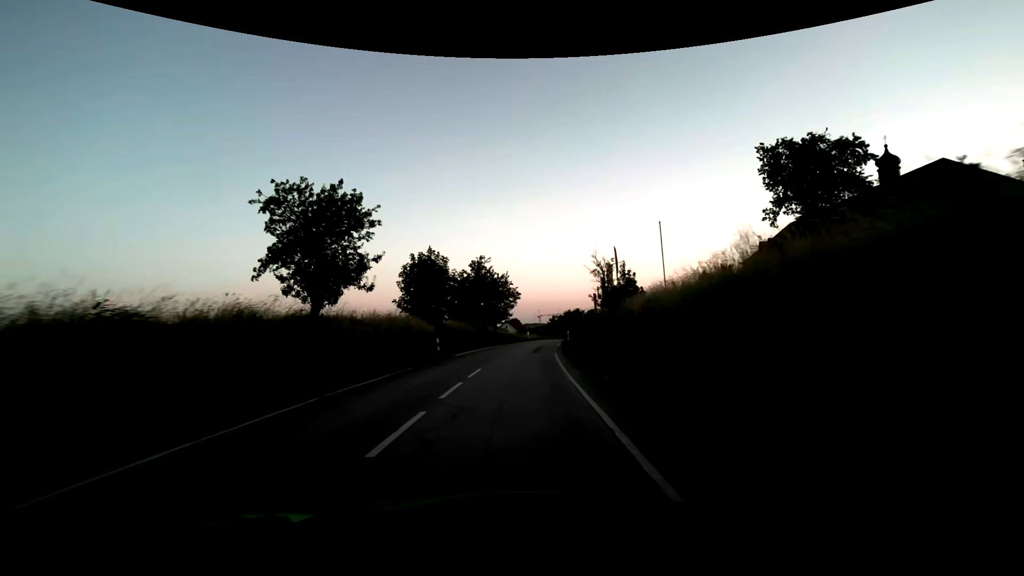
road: secondary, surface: asphalt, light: Day
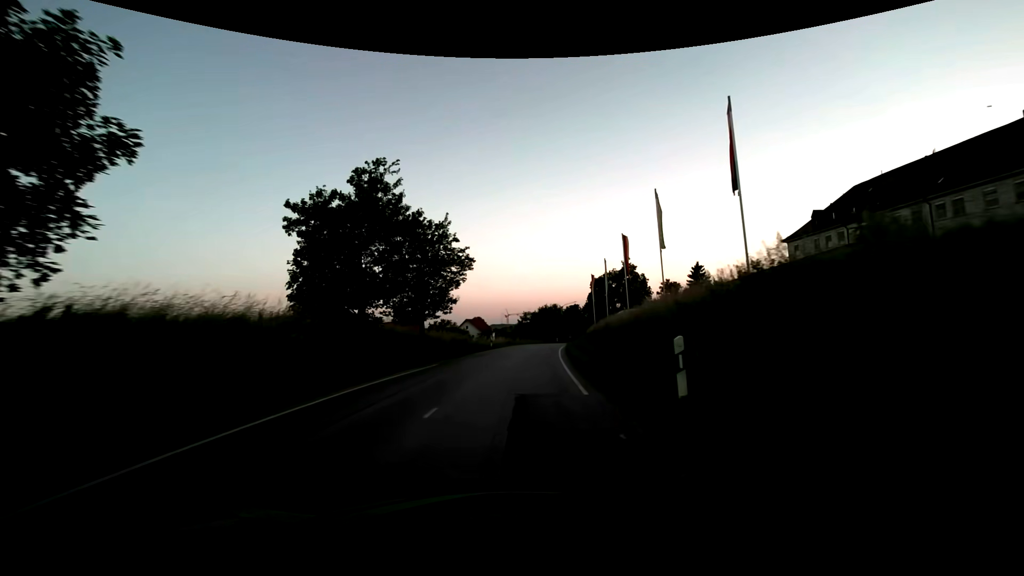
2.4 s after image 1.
(+1.4, +30.5) m; +4°
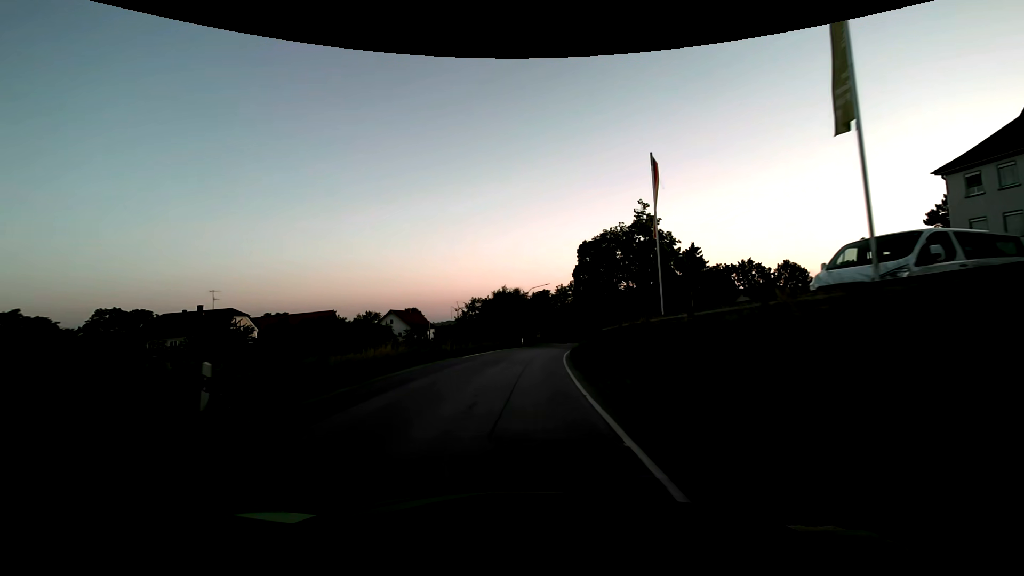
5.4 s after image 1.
(+1.8, +38.4) m; +5°
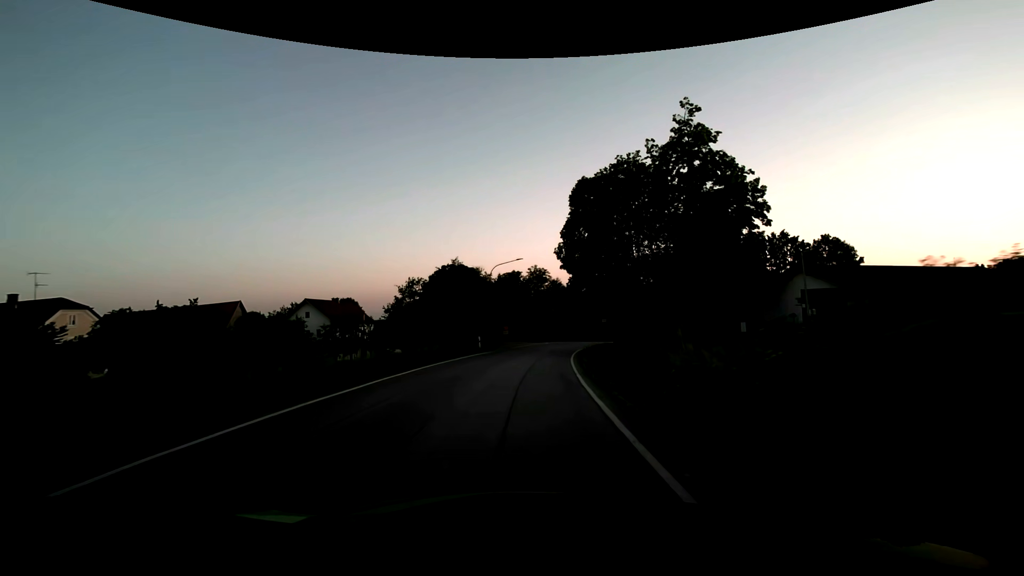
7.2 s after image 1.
(+0.7, +23.2) m; +4°
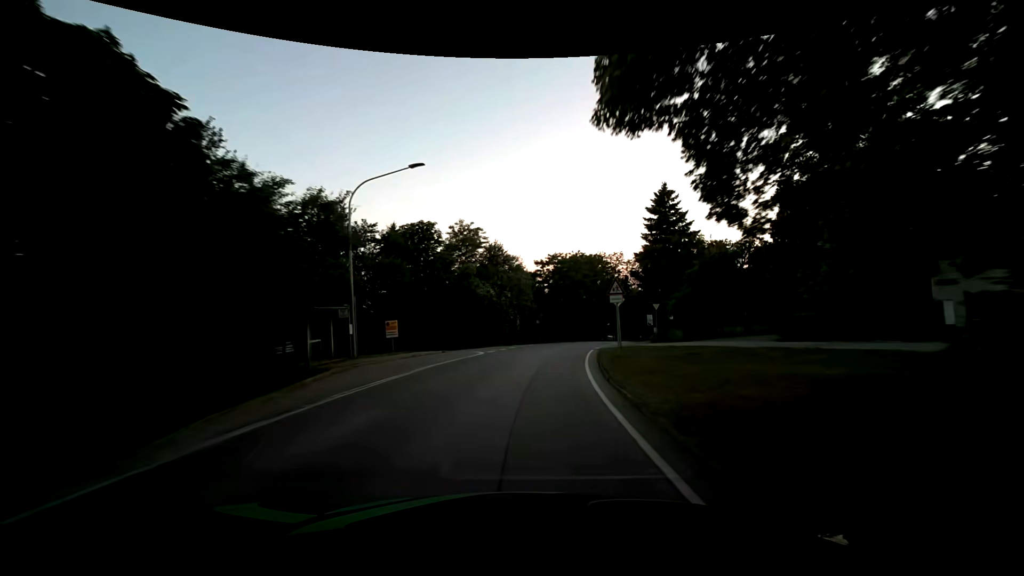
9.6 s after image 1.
(+1.8, +30.9) m; +8°
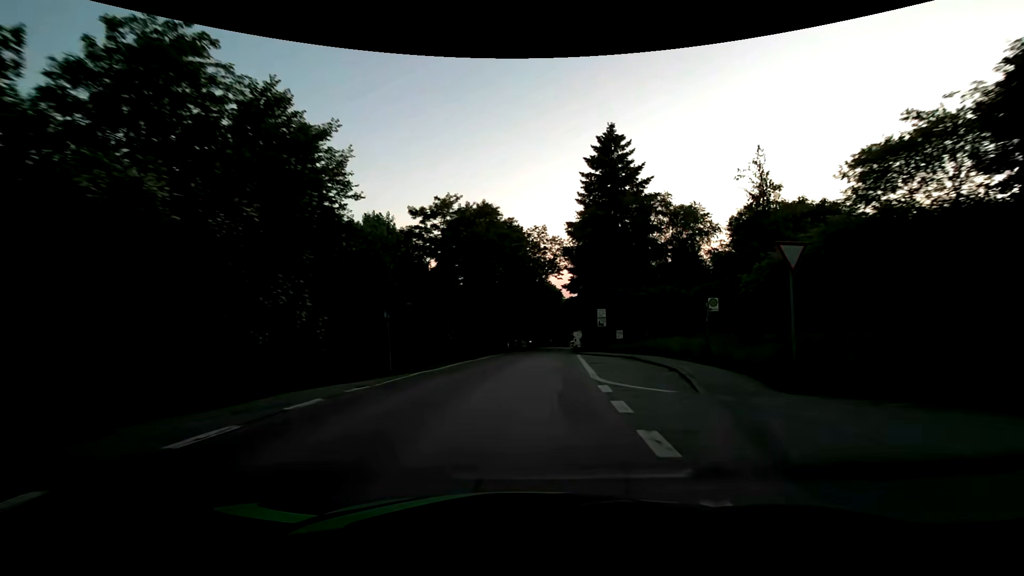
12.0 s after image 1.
(+2.7, +30.7) m; +11°
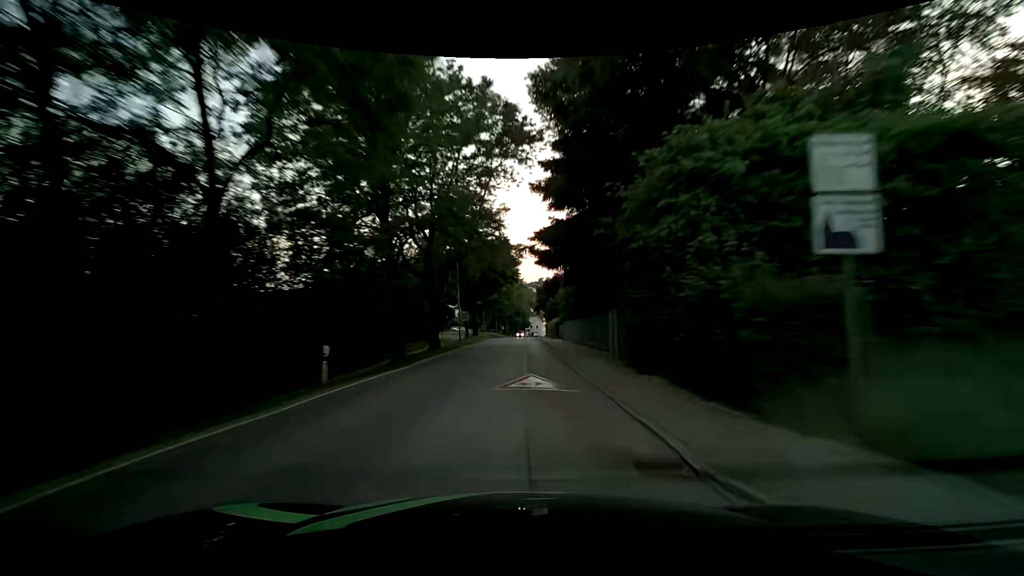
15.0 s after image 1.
(+2.6, +38.5) m; +5°
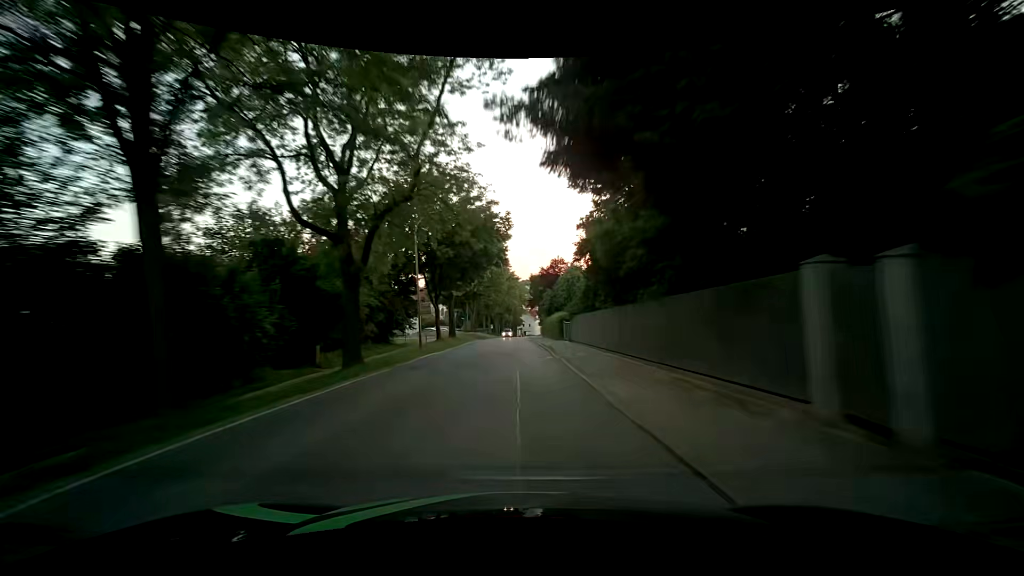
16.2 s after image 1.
(+0.1, +15.4) m; +1°
(0, +10) (0, +20) (0, +30) (0, +40) (0, +50) (0, +60) (0, +70) (+1, +80) (+1, +90) (+1, +100) m
